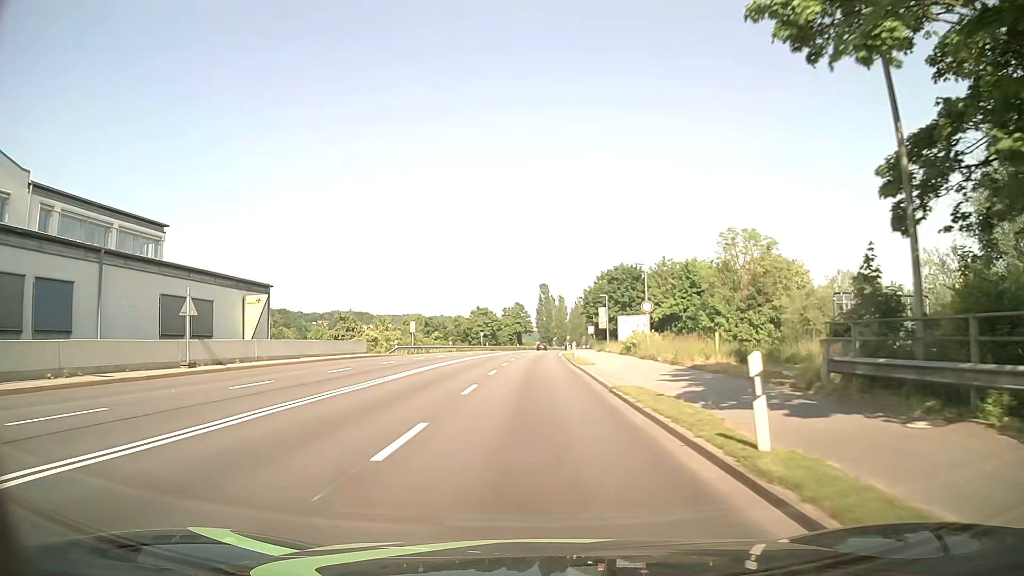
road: primary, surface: asphalt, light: Day
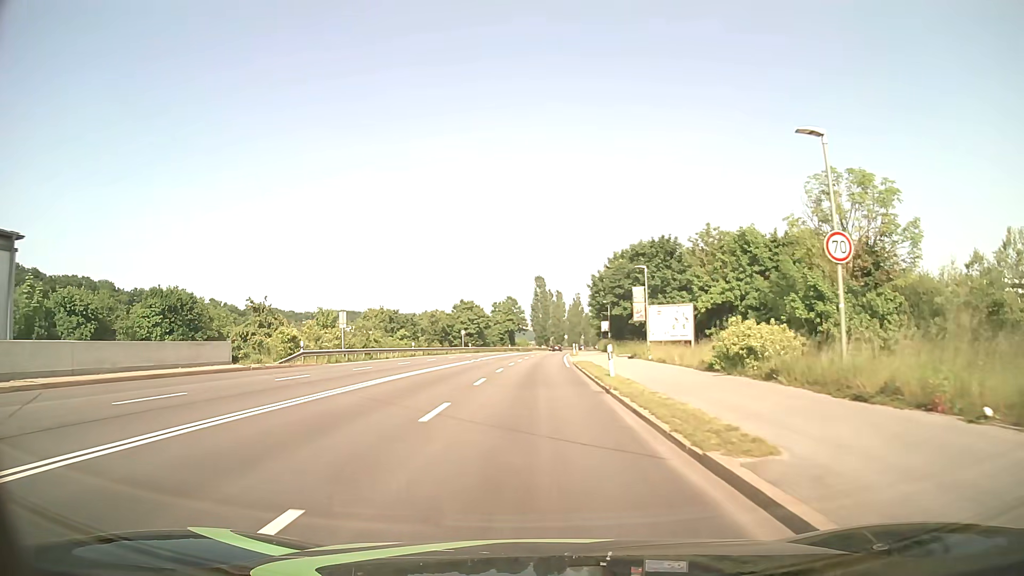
(+0.2, +23.5) m; +1°
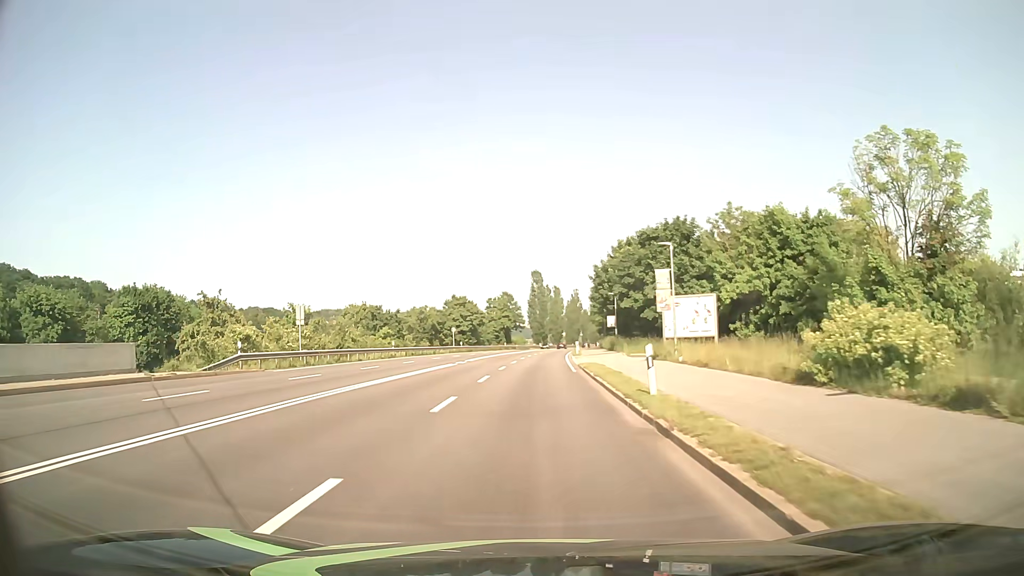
(0.0, +7.8) m; 0°
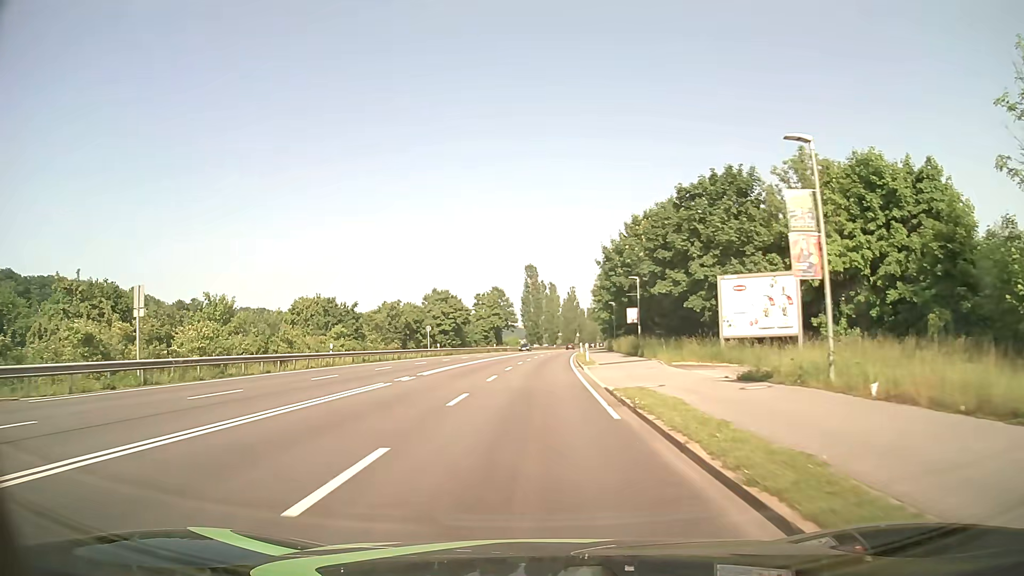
(+0.1, +16.0) m; 0°
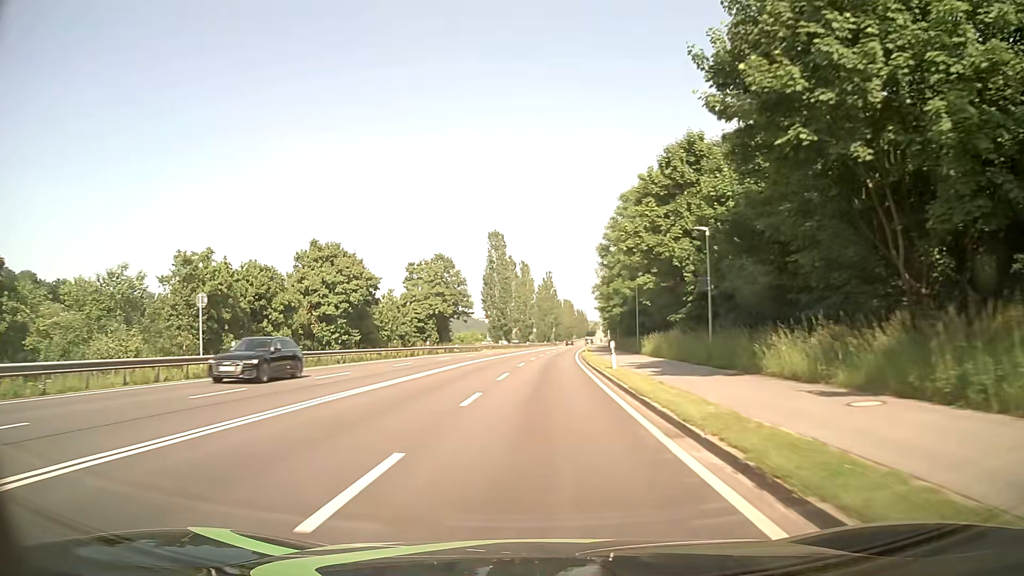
(+0.7, +45.7) m; +3°
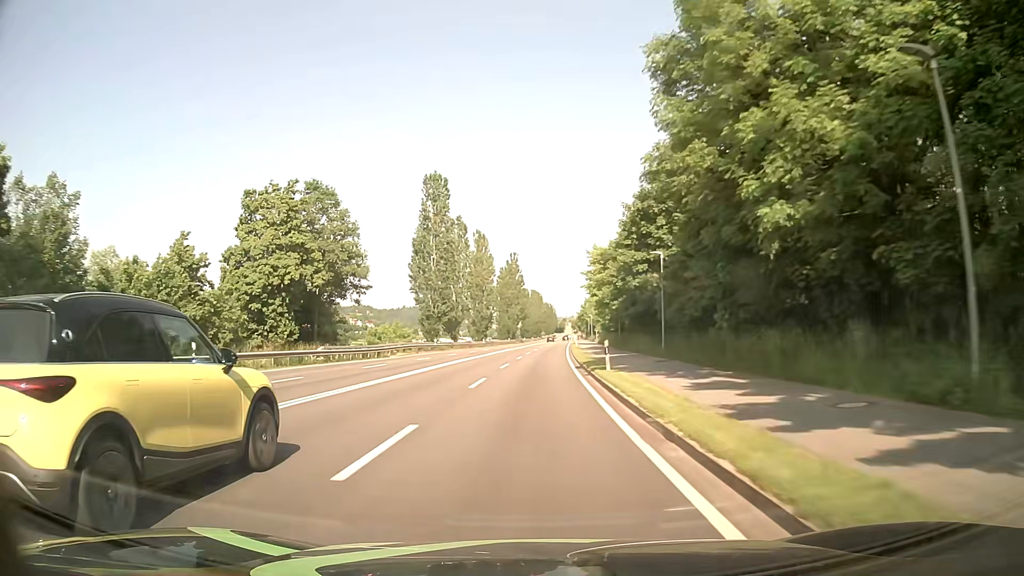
(+1.0, +40.5) m; +3°
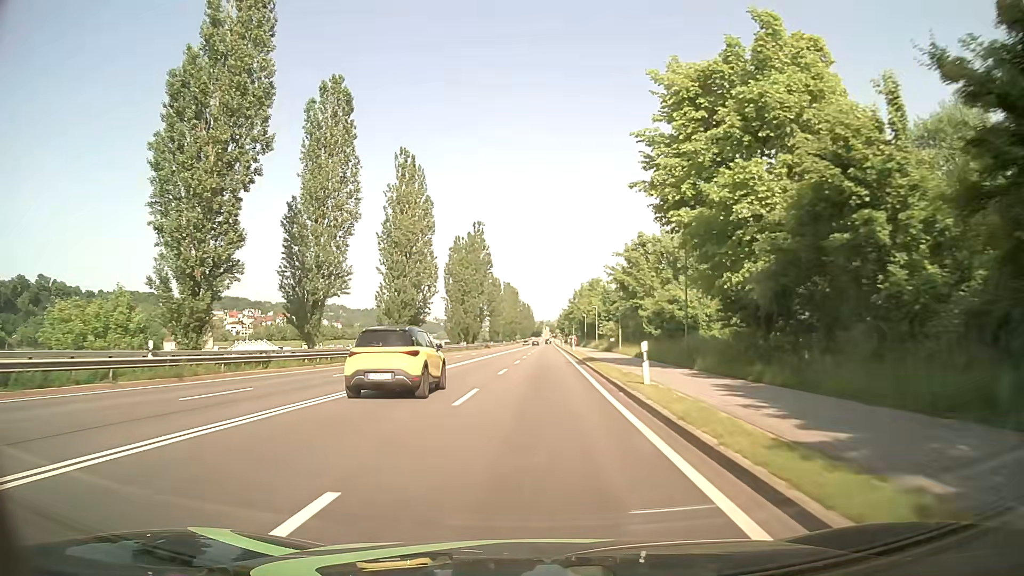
(+0.6, +52.4) m; +2°
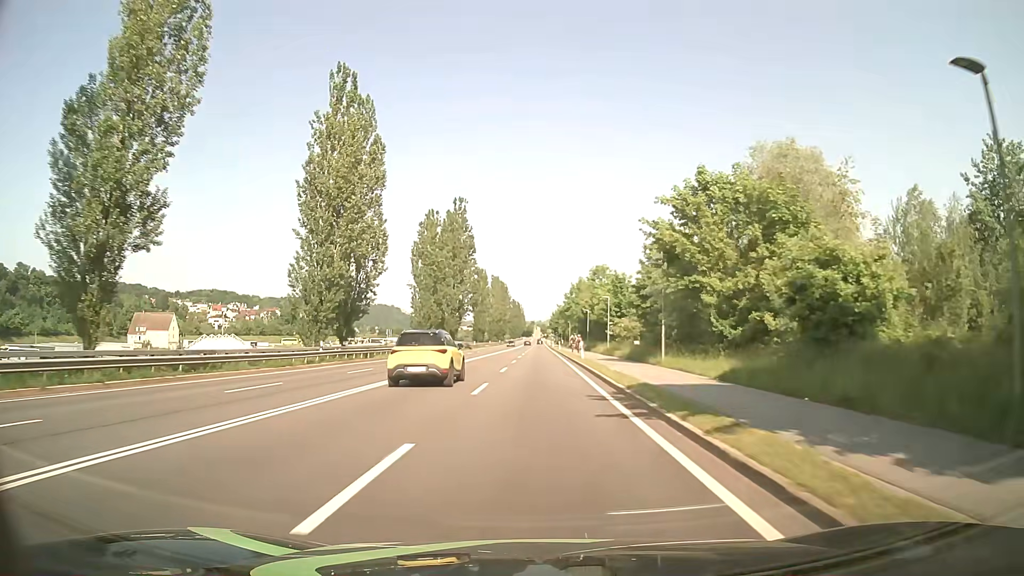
(0.0, +21.2) m; 0°
(0, +10) (0, +20) (0, +30) (0, +40) (0, +50) (+1, +60) (+1, +70) (+1, +80) (+1, +90) (+1, +100) m
